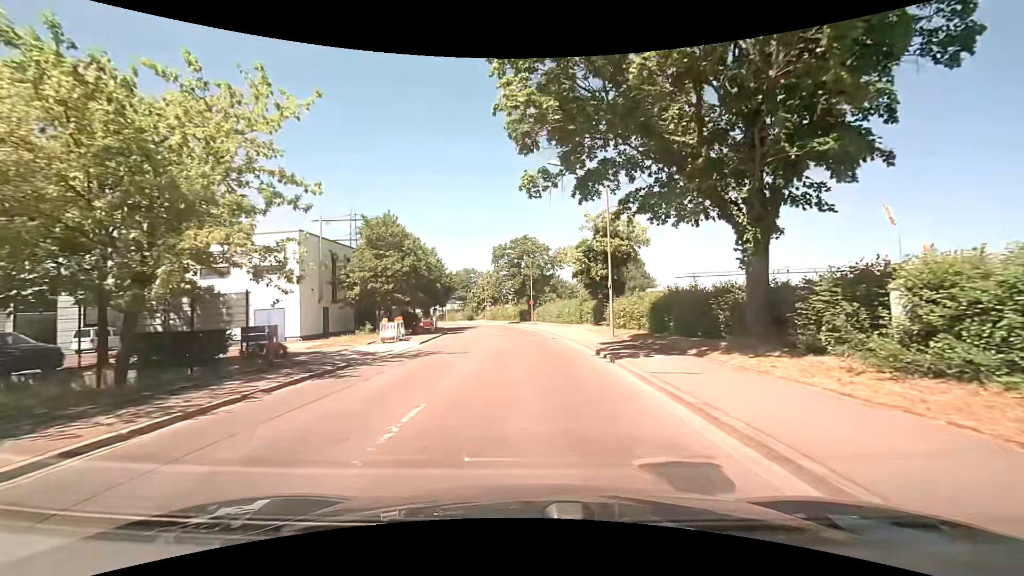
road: unclassified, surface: asphalt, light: Day
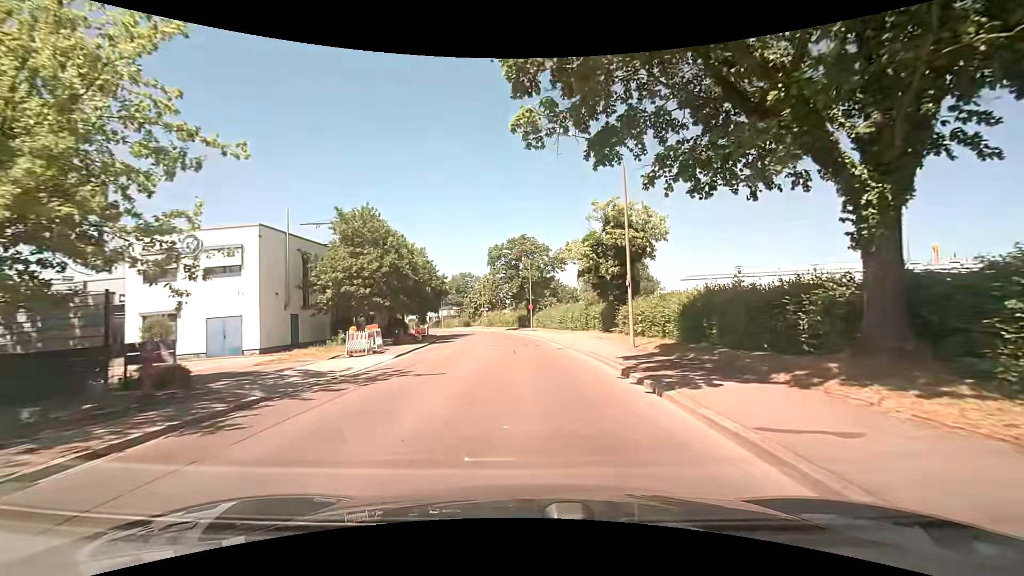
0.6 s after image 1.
(0.0, +4.7) m; 0°
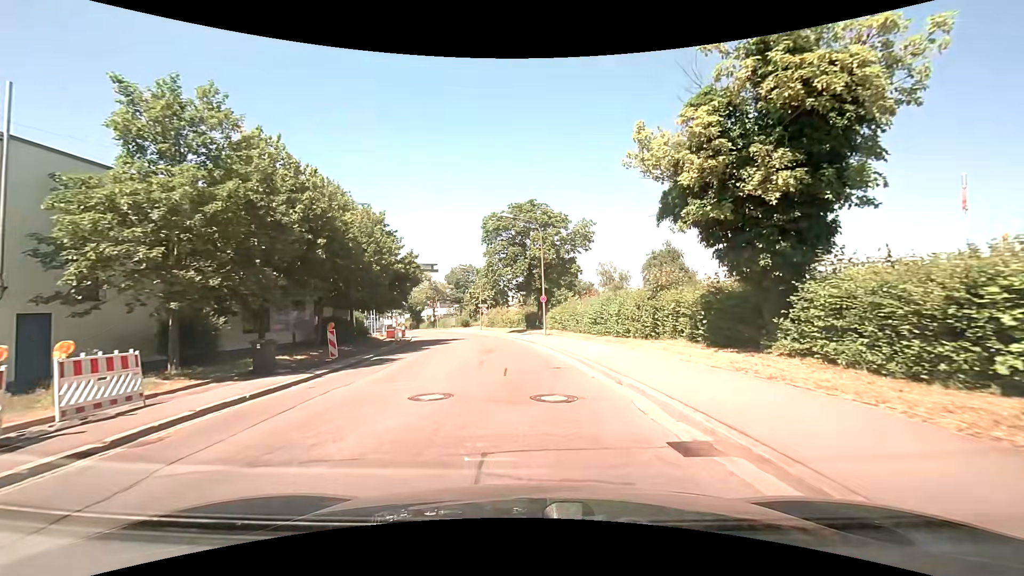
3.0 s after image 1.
(-0.1, +17.5) m; -1°
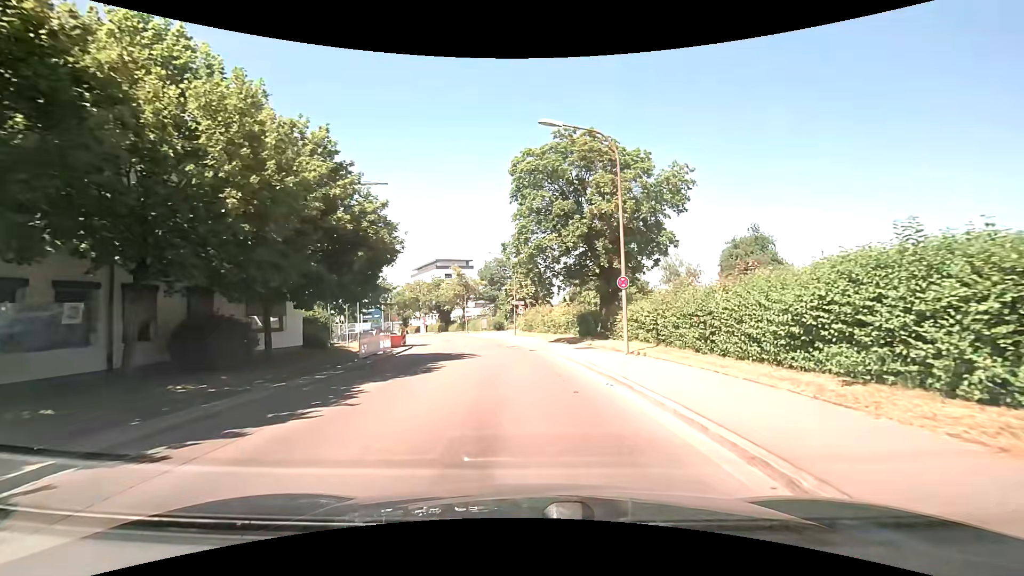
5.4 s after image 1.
(-0.6, +16.4) m; -4°
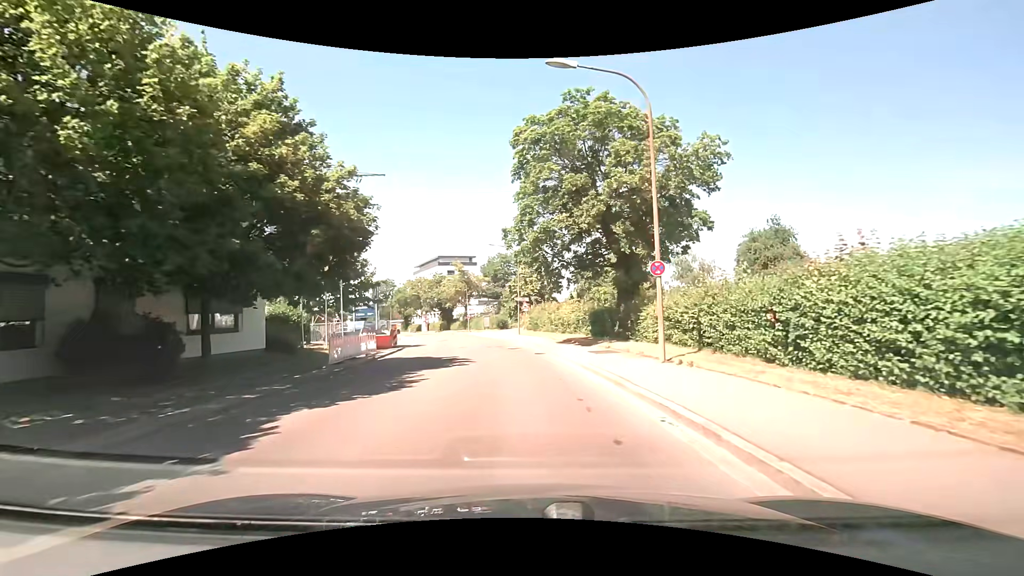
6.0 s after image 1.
(0.0, +4.0) m; -1°
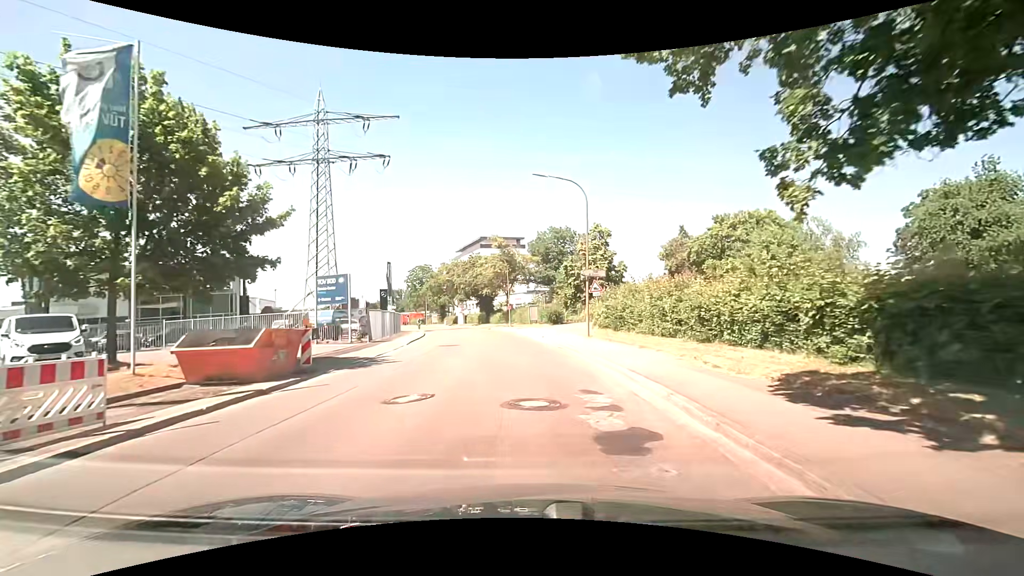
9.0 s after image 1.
(-0.8, +20.3) m; -5°
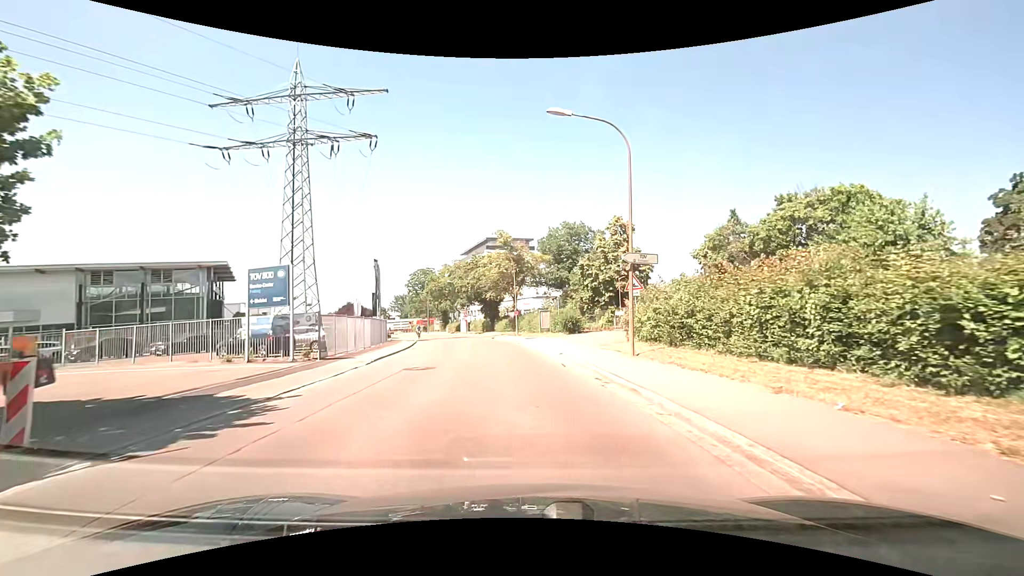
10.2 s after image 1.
(-0.1, +8.5) m; 0°
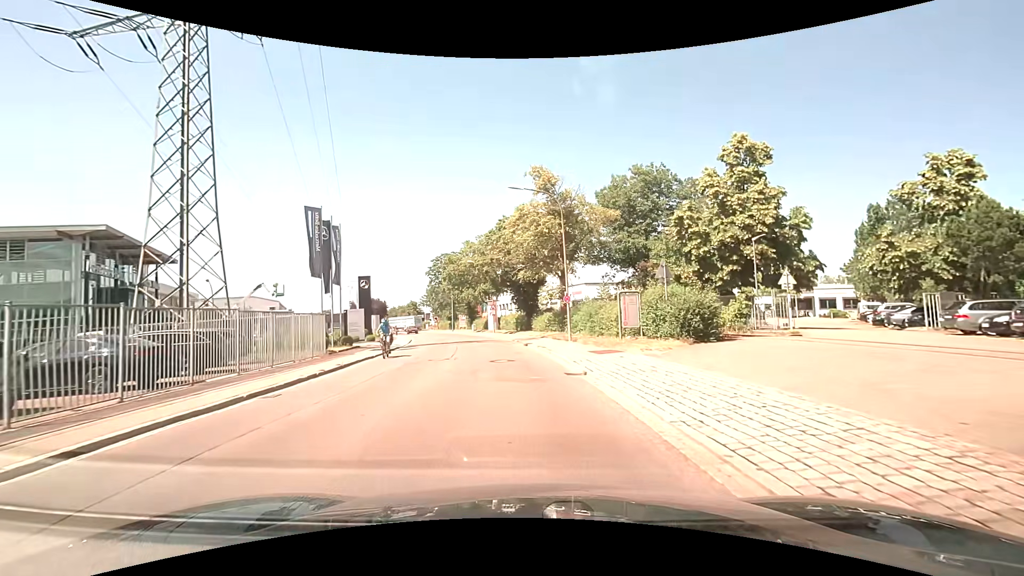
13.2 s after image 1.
(-1.3, +22.0) m; -6°
(0, +10) (-1, +20) (-2, +30) (-4, +40) (-6, +49) (-9, +59) (-11, +69) (-14, +78) (-17, +88) (-20, +97) m
